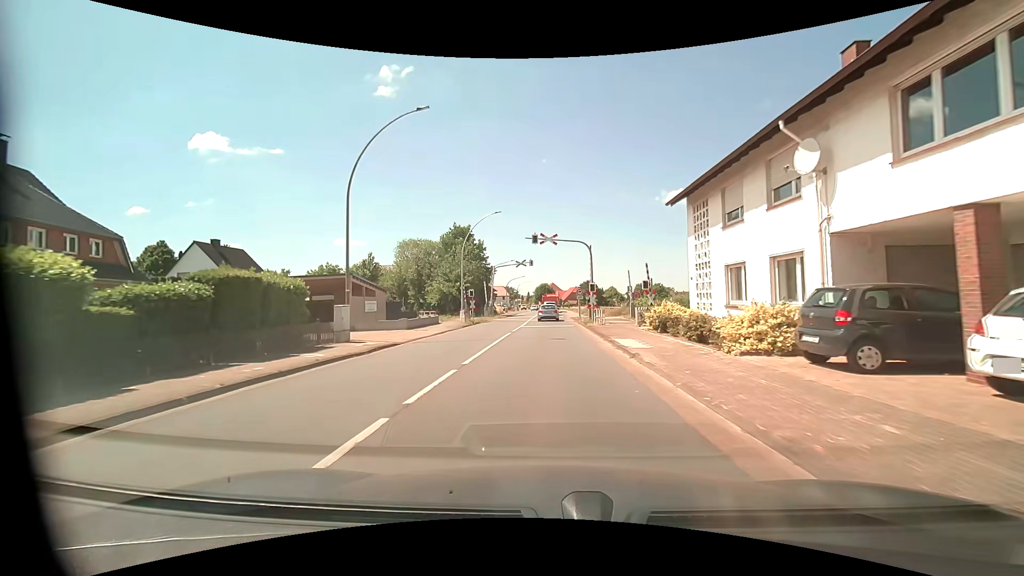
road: primary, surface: asphalt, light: Day
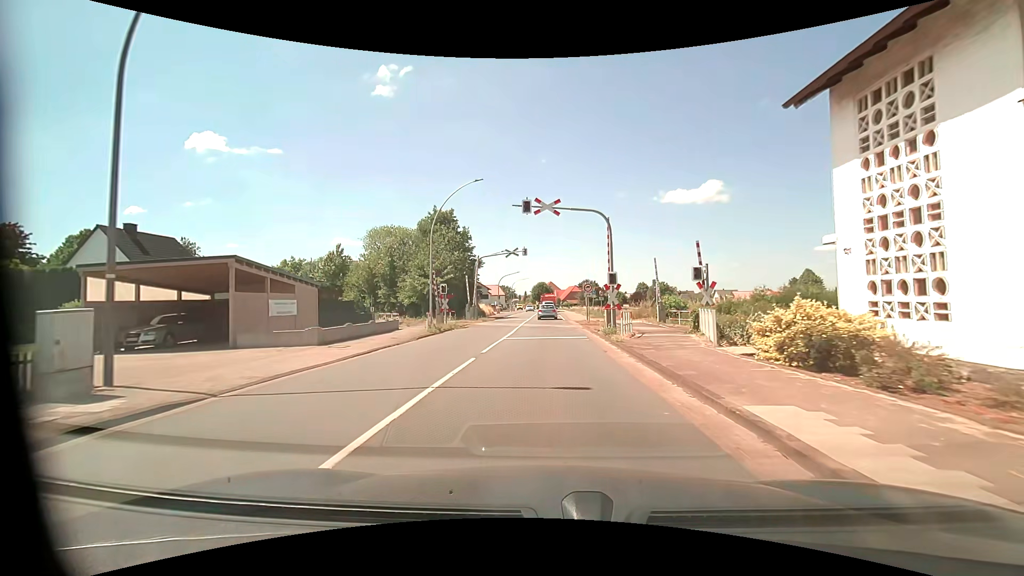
(+0.1, +11.4) m; +2°
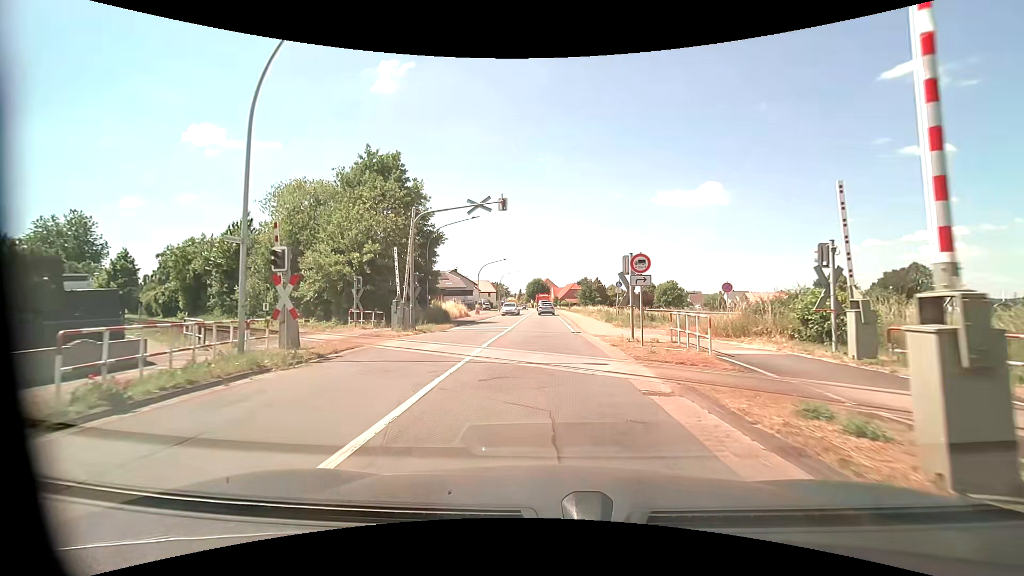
(-0.2, +20.6) m; -1°
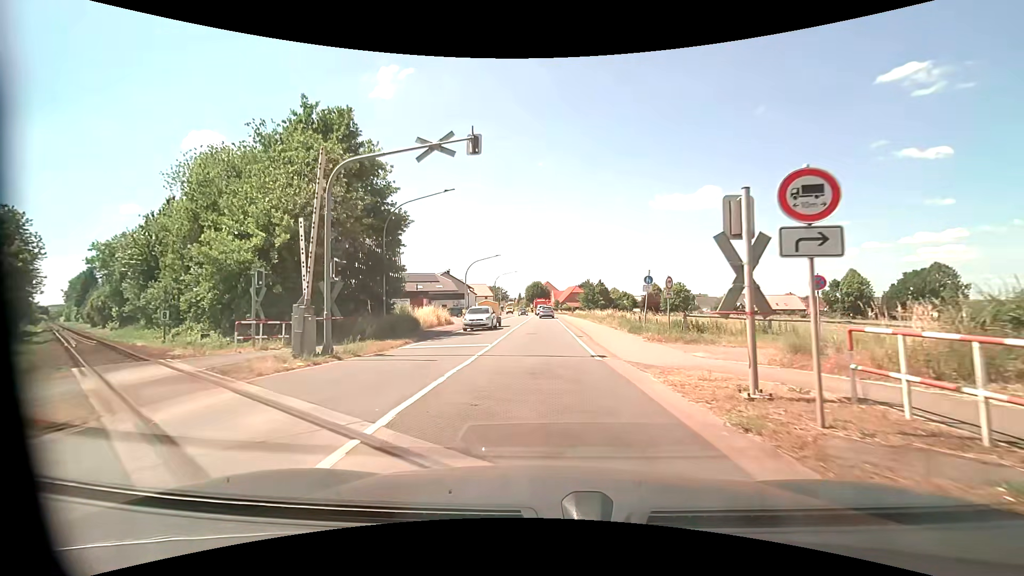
(0.0, +9.6) m; 0°
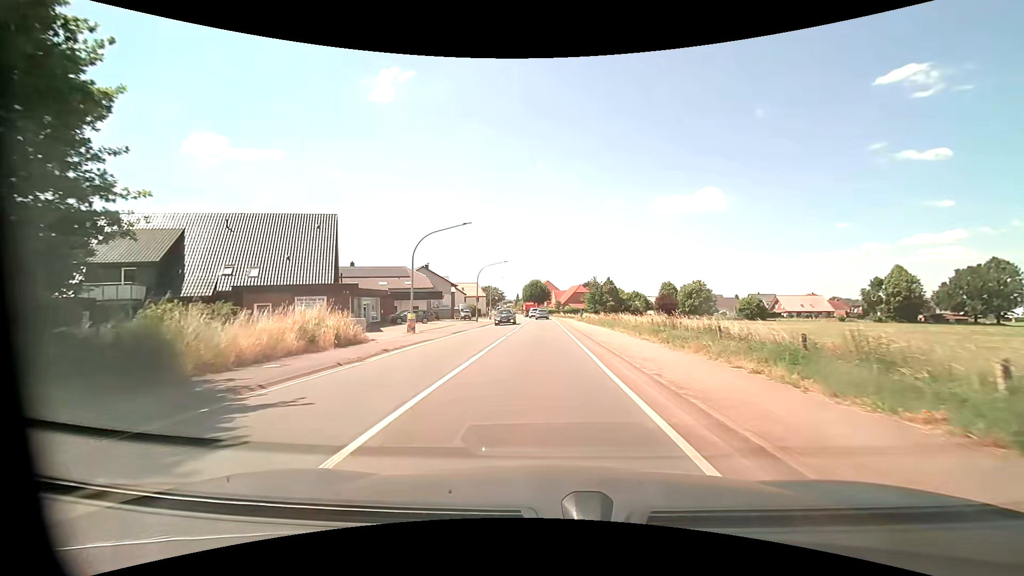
(-0.1, +21.0) m; -1°
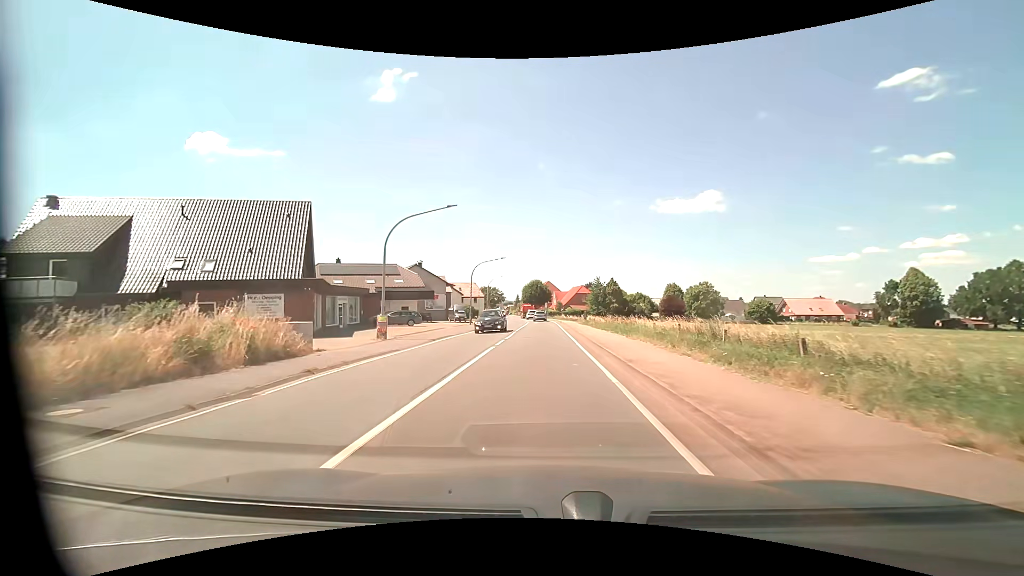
(0.0, +5.7) m; 0°
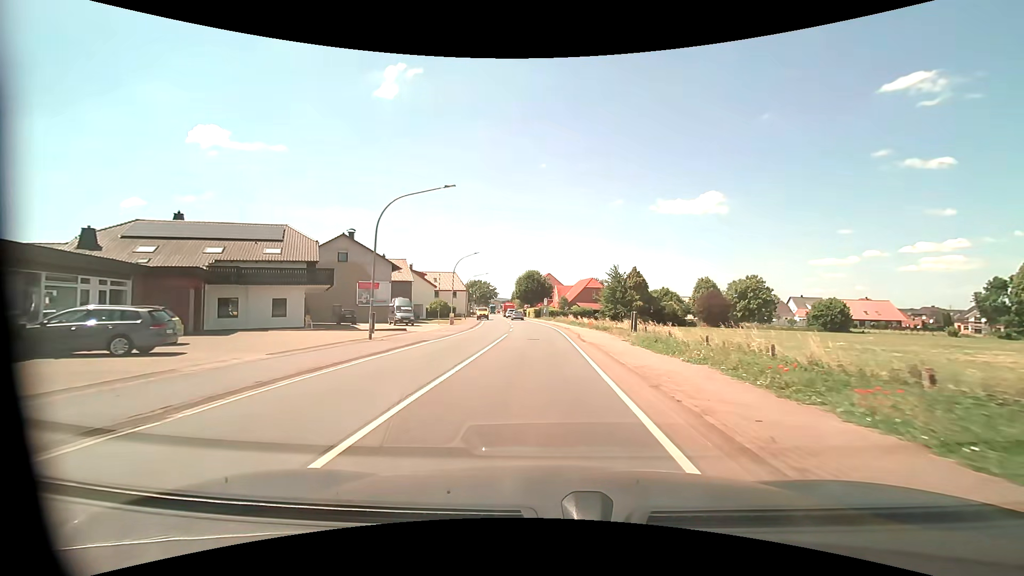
(+0.2, +32.2) m; 0°
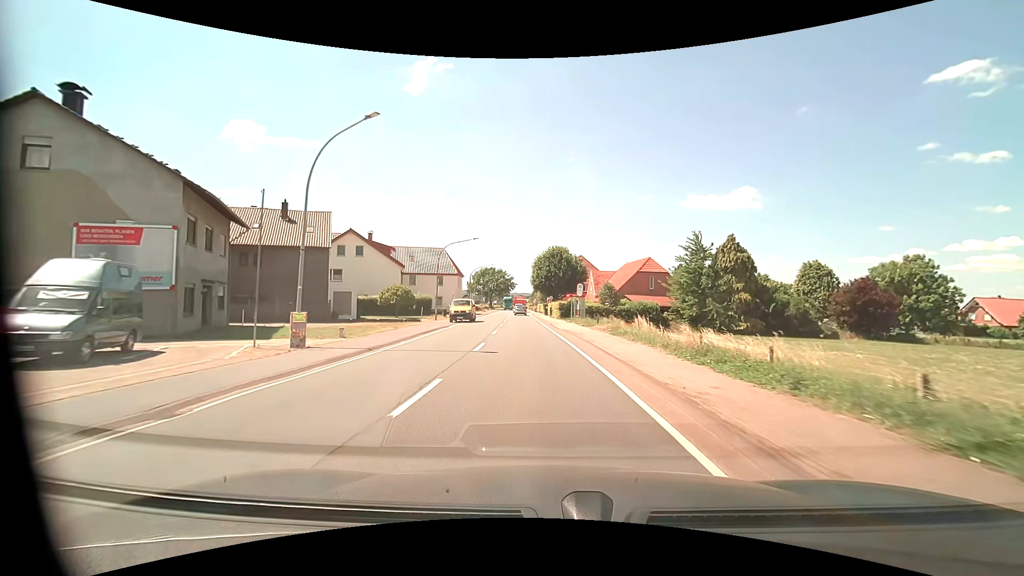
(-0.6, +37.5) m; -3°
(0, +10) (0, +20) (-1, +30) (-1, +40) (-2, +50) (-2, +60) (-3, +70) (-3, +80) (-4, +90) (-4, +100) m
